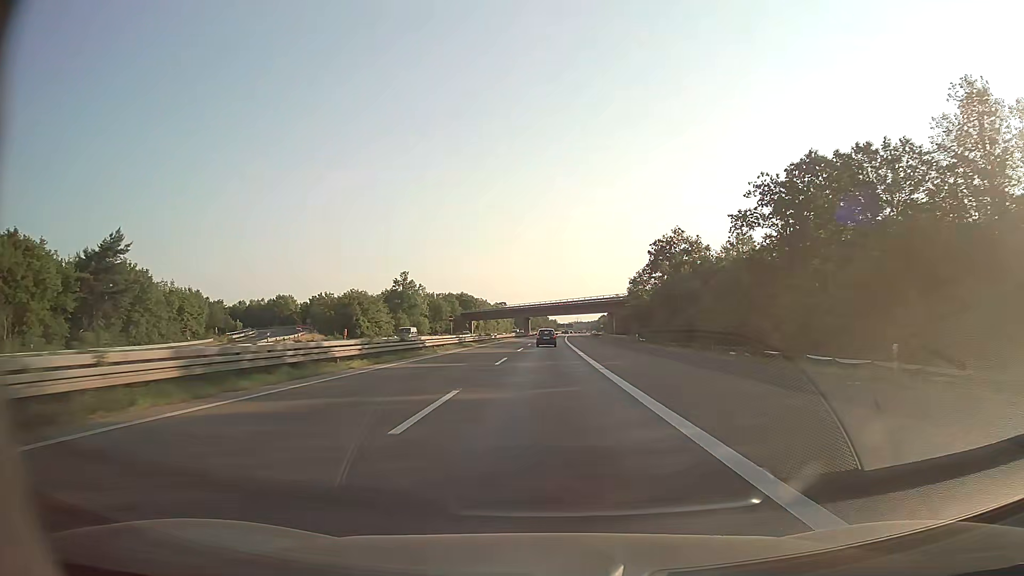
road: motorway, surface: asphalt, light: Day
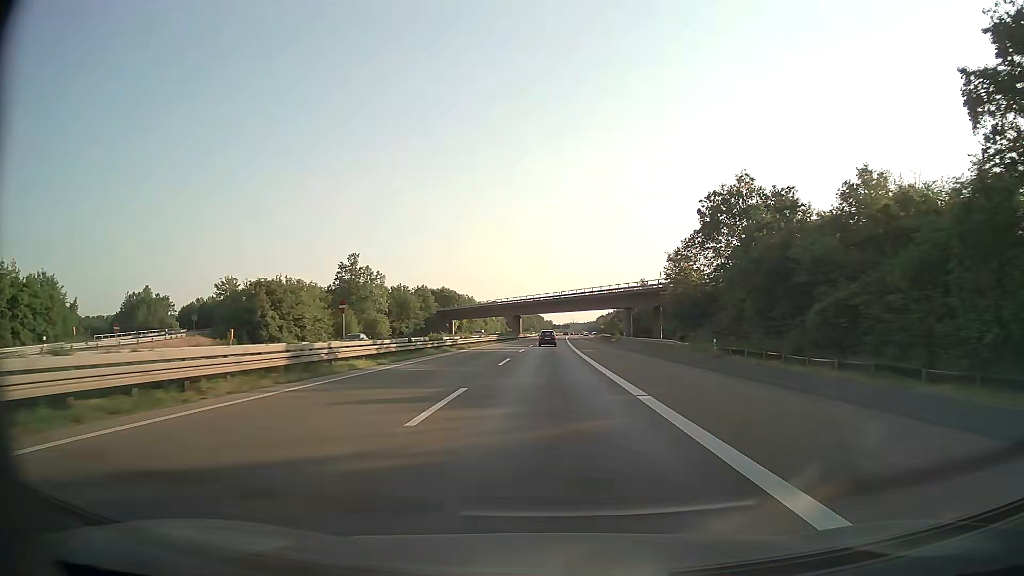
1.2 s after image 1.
(+0.1, +34.9) m; 0°
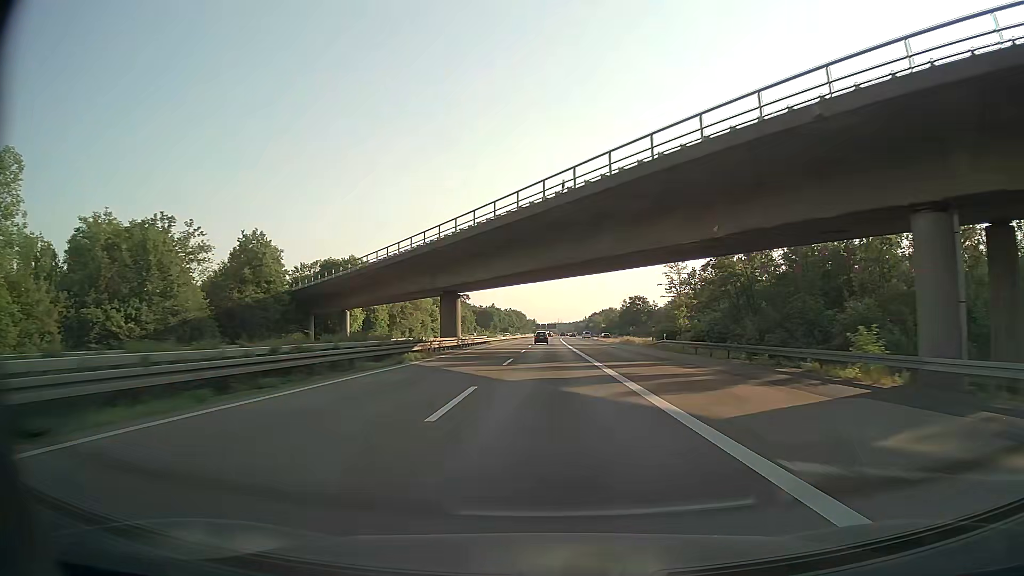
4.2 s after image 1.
(+0.9, +87.2) m; +1°
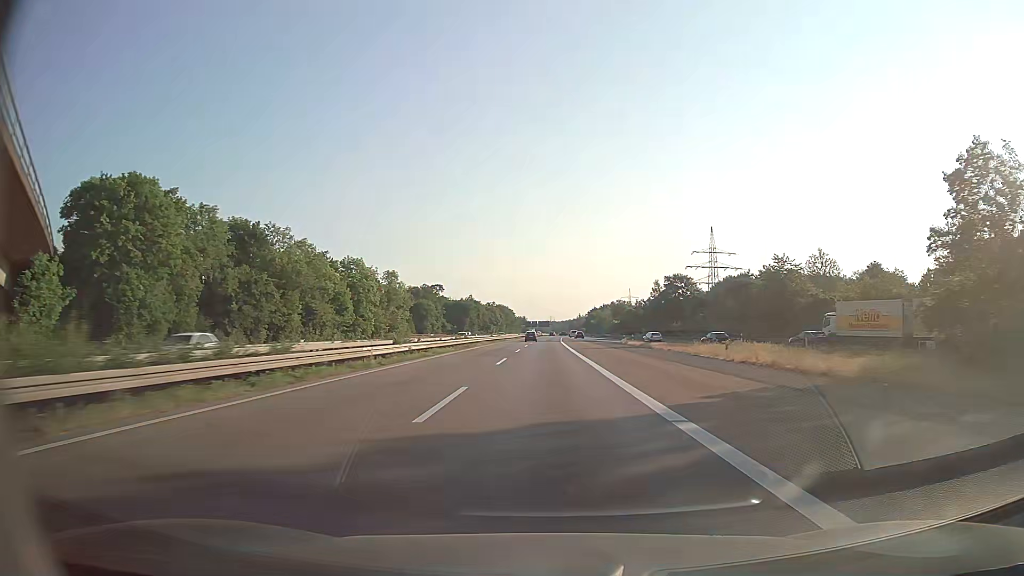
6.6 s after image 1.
(+0.6, +69.8) m; +1°
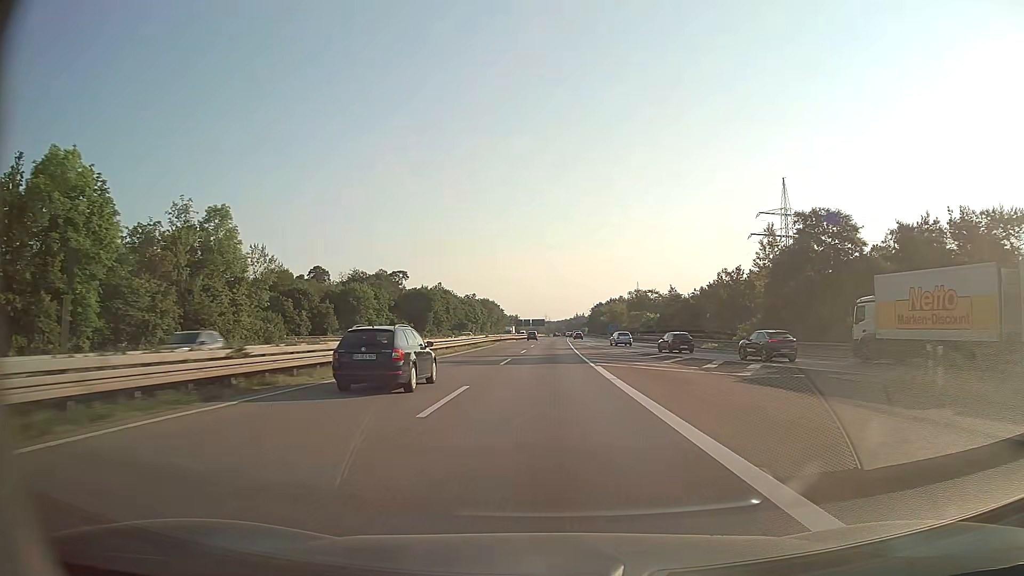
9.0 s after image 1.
(-0.1, +69.8) m; 0°
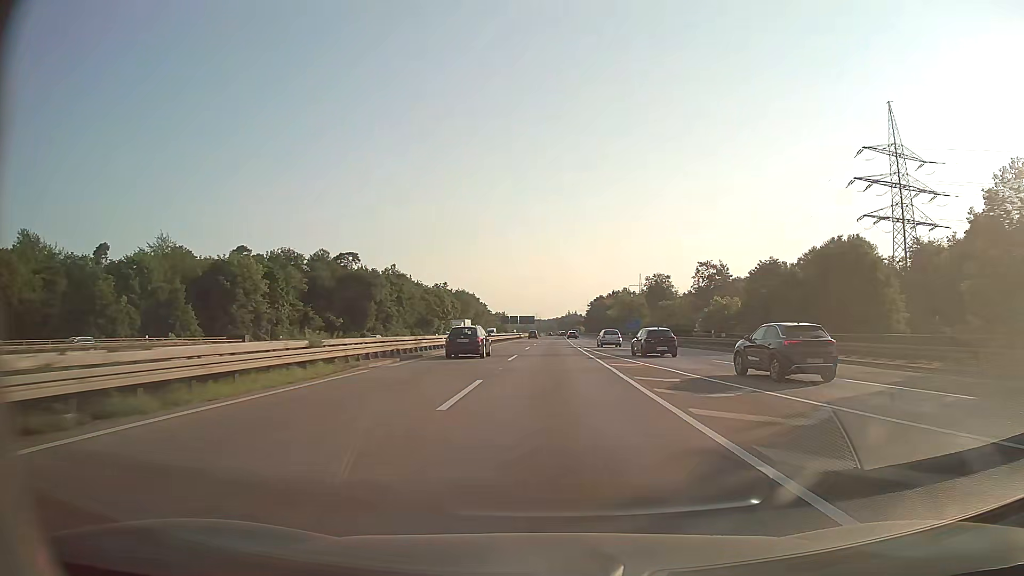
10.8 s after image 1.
(+0.3, +52.4) m; +1°
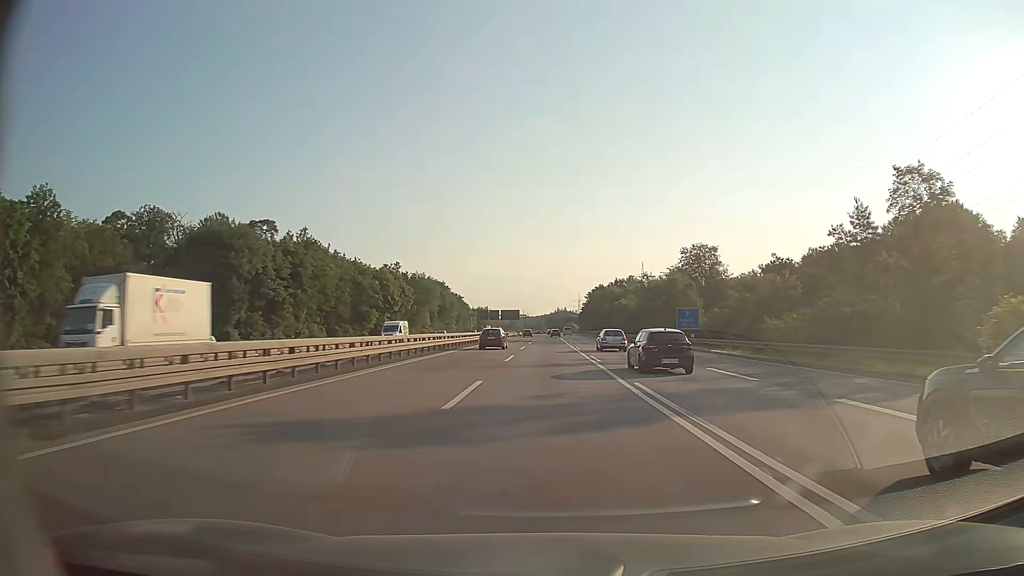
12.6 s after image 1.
(+0.5, +52.3) m; +1°
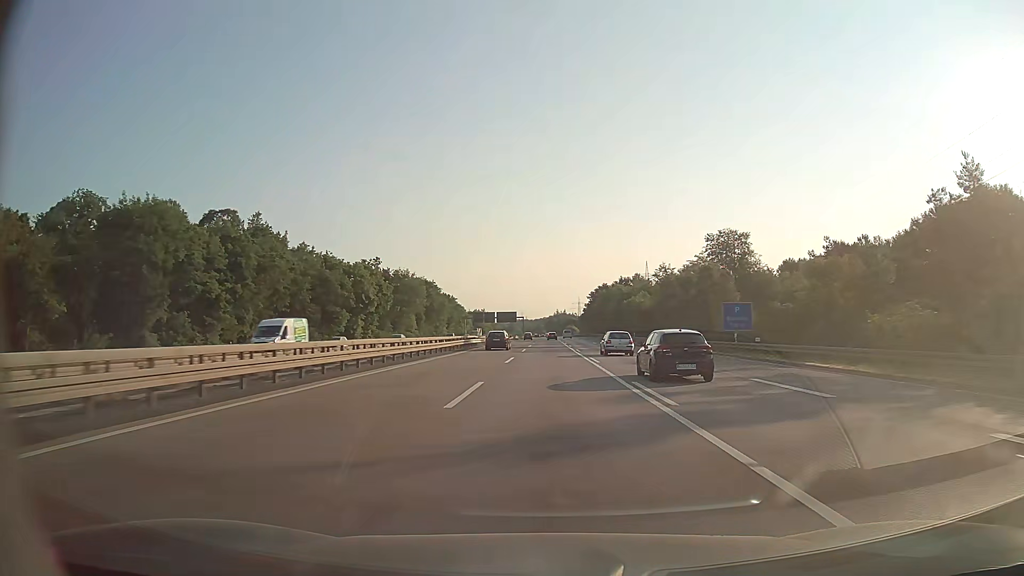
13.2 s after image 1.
(0.0, +17.4) m; 0°
(0, +10) (0, +20) (0, +30) (0, +40) (0, +50) (0, +60) (0, +70) (0, +80) (0, +90) (0, +100) m
